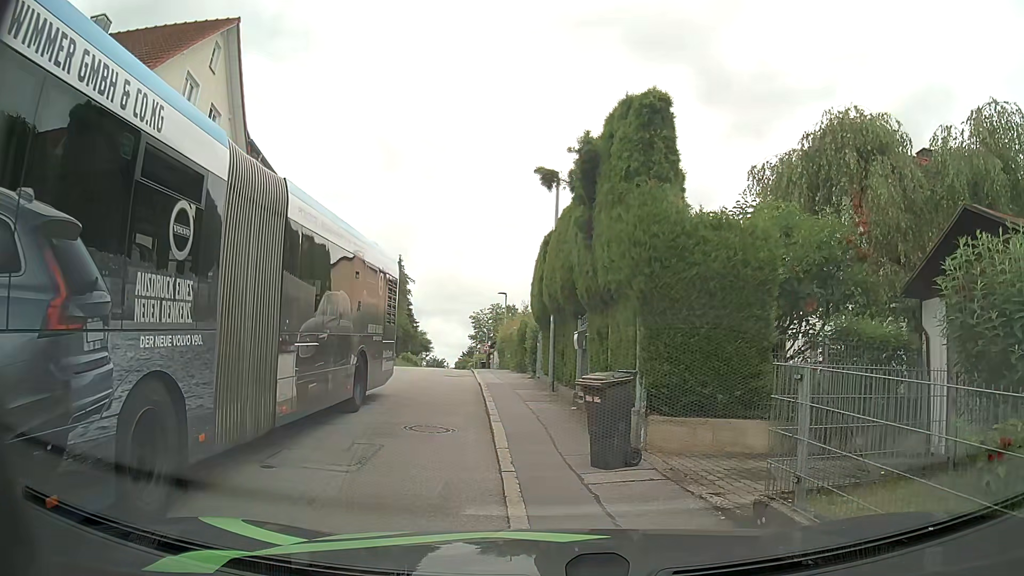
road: residential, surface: asphalt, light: Day
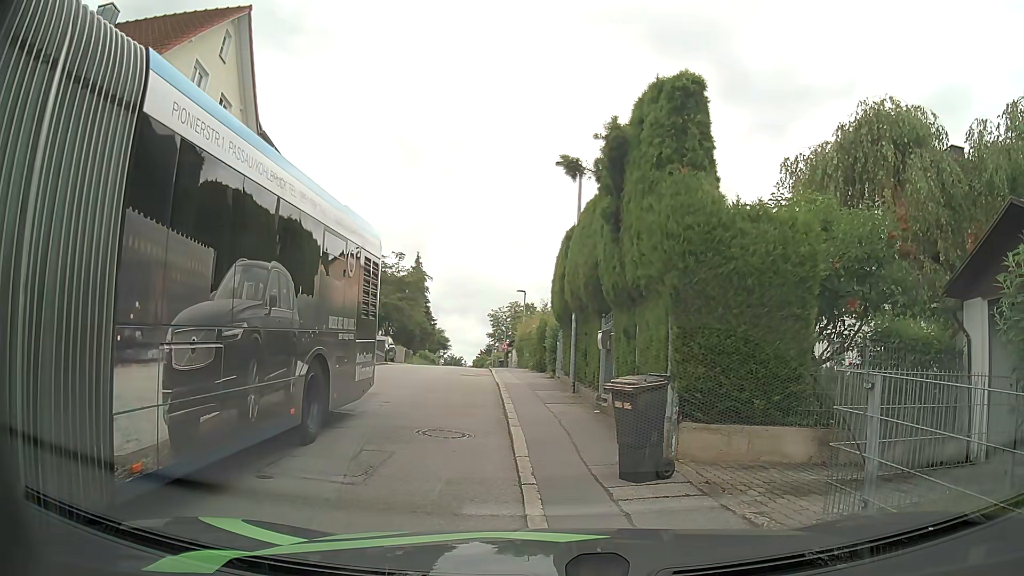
(0.0, +0.7) m; 0°
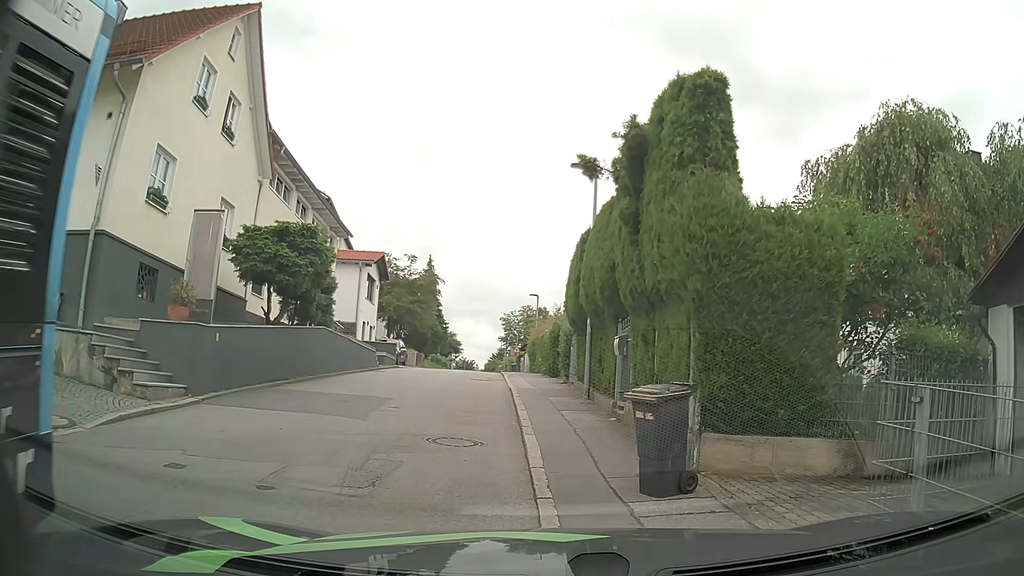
(0.0, +0.5) m; 0°
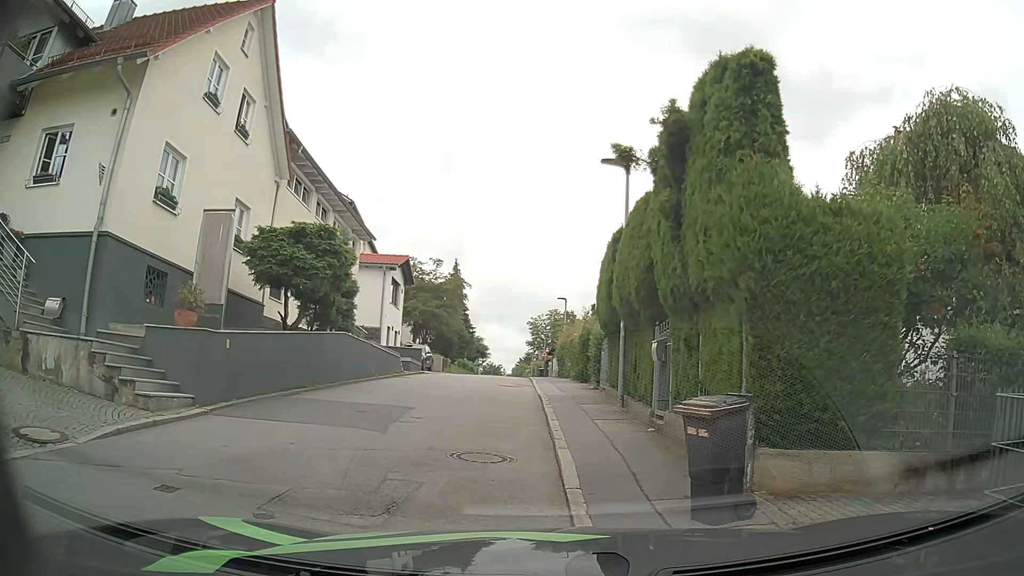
(0.0, +0.8) m; -2°
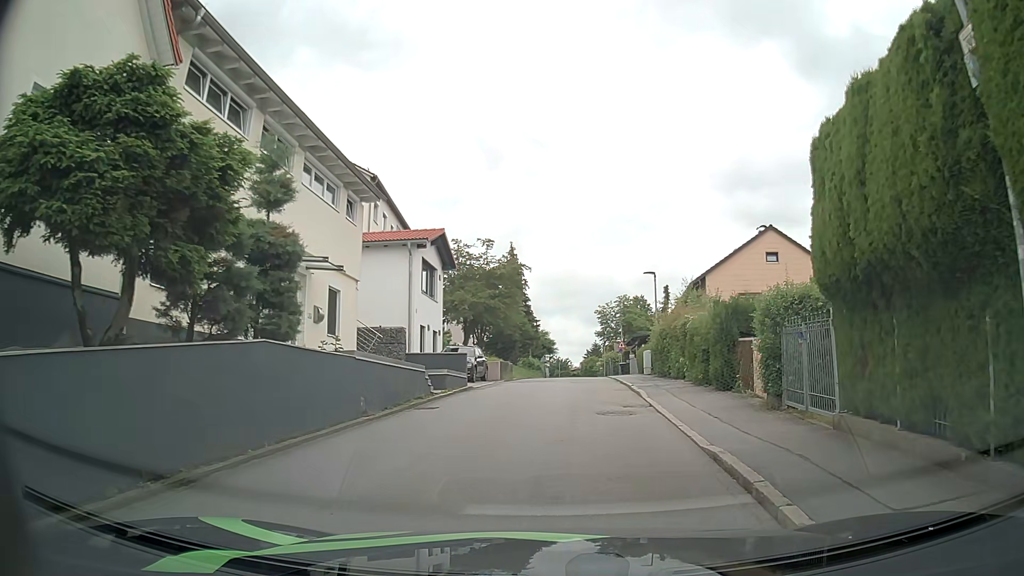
(-1.1, +10.5) m; -7°
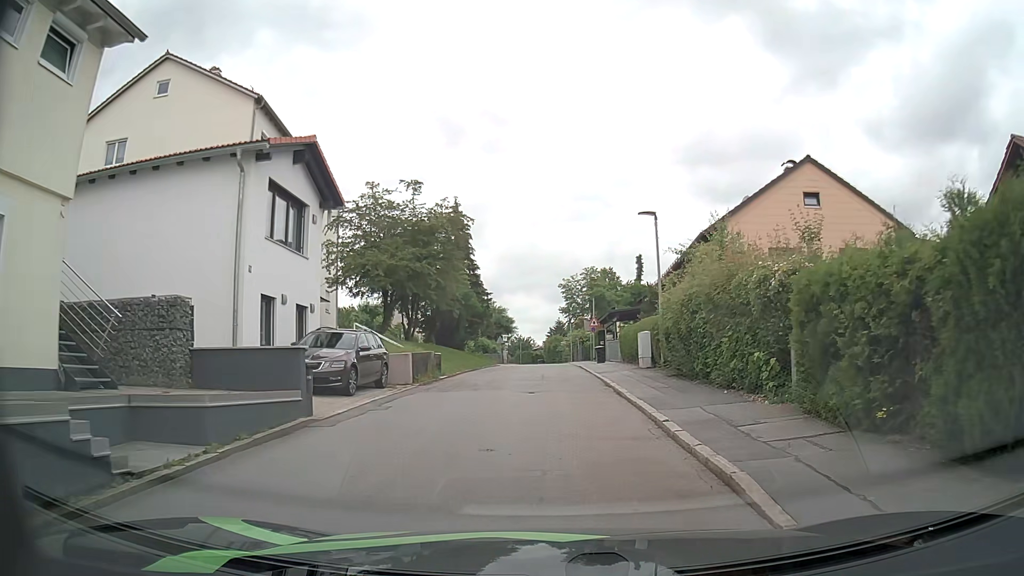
(+0.7, +12.2) m; +5°
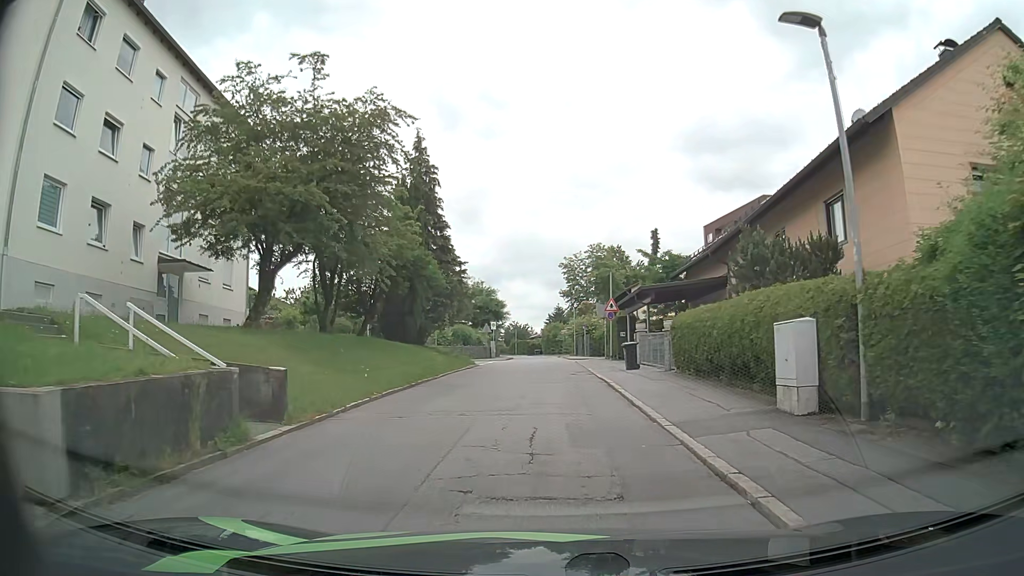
(-0.2, +14.5) m; -2°
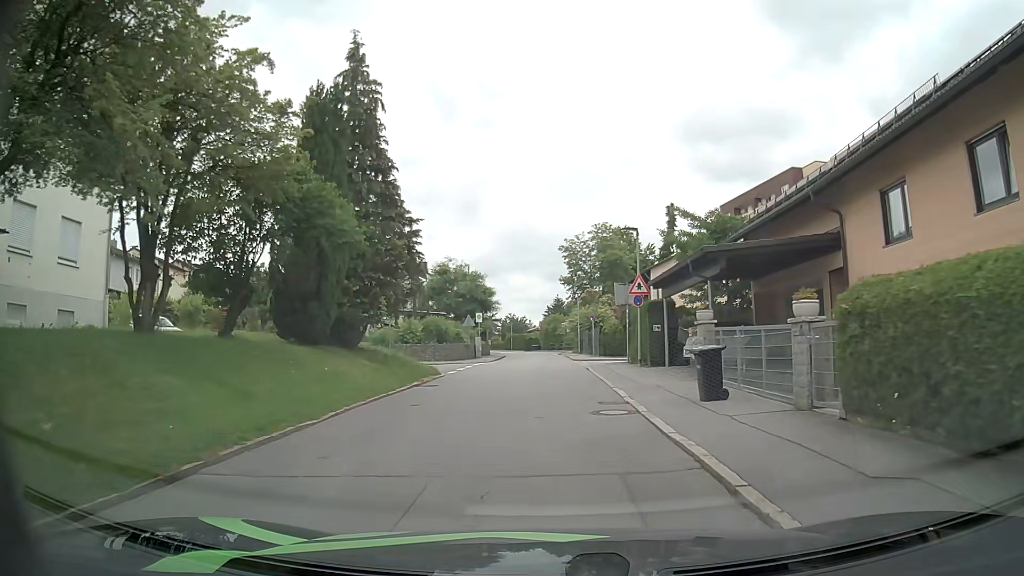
(+0.4, +11.7) m; +3°
(0, +10) (-1, +20) (-1, +30) (-2, +40) (-2, +50) (-2, +60) (-3, +70) (-4, +80) (-6, +90) (-8, +100) m
